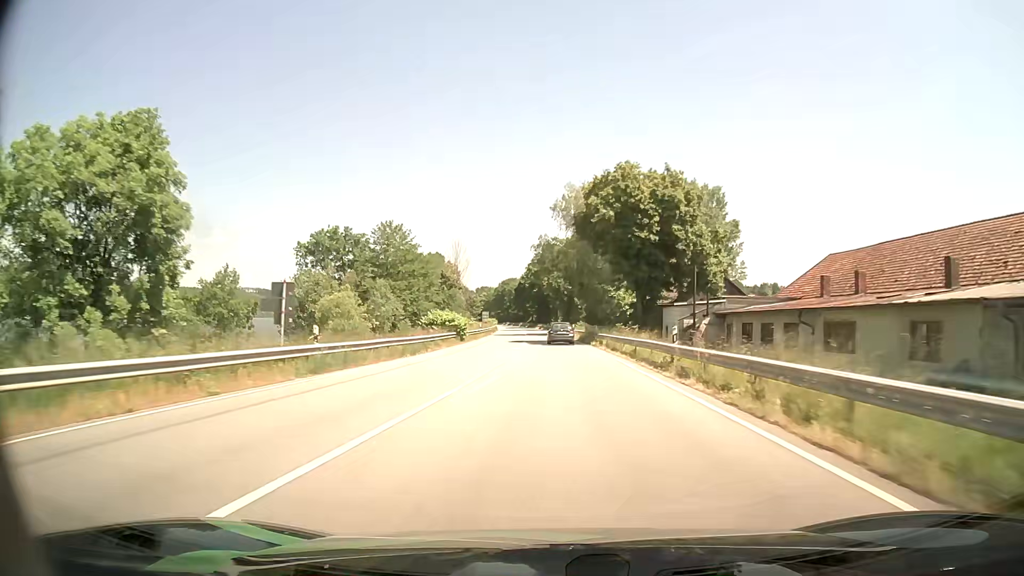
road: primary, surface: asphalt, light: Day
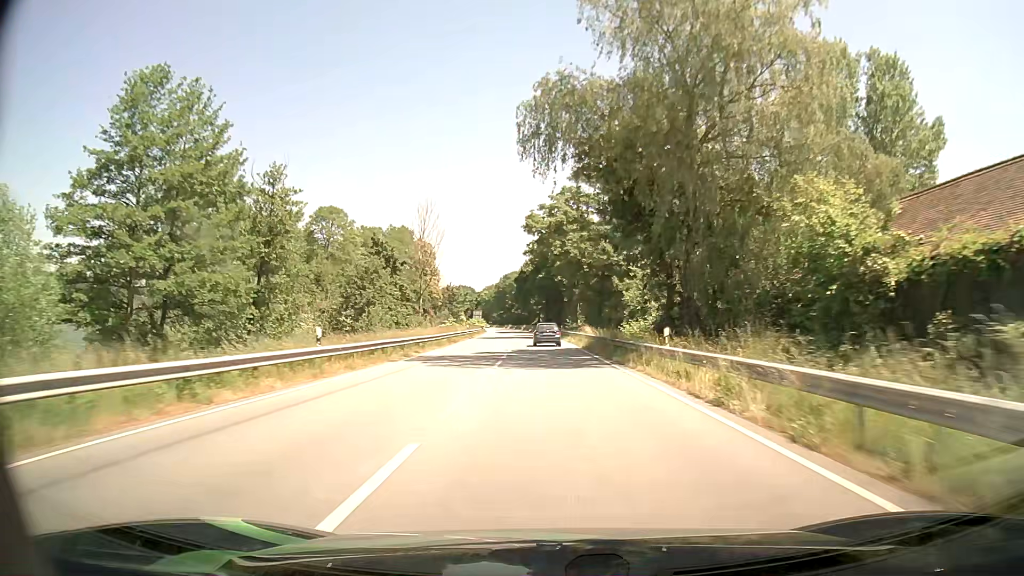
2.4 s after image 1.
(-0.4, +52.8) m; 0°
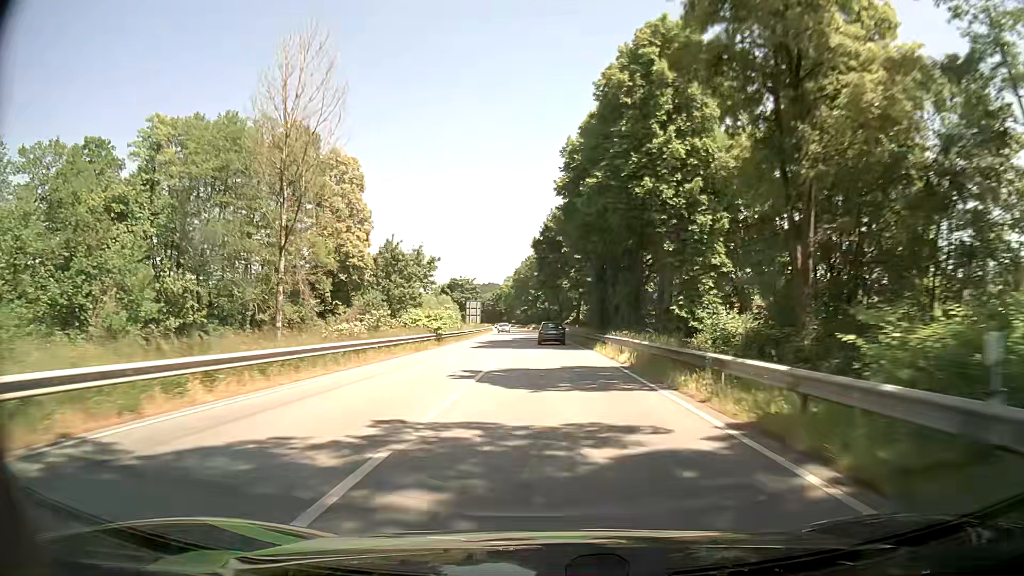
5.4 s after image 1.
(-2.4, +66.9) m; -3°
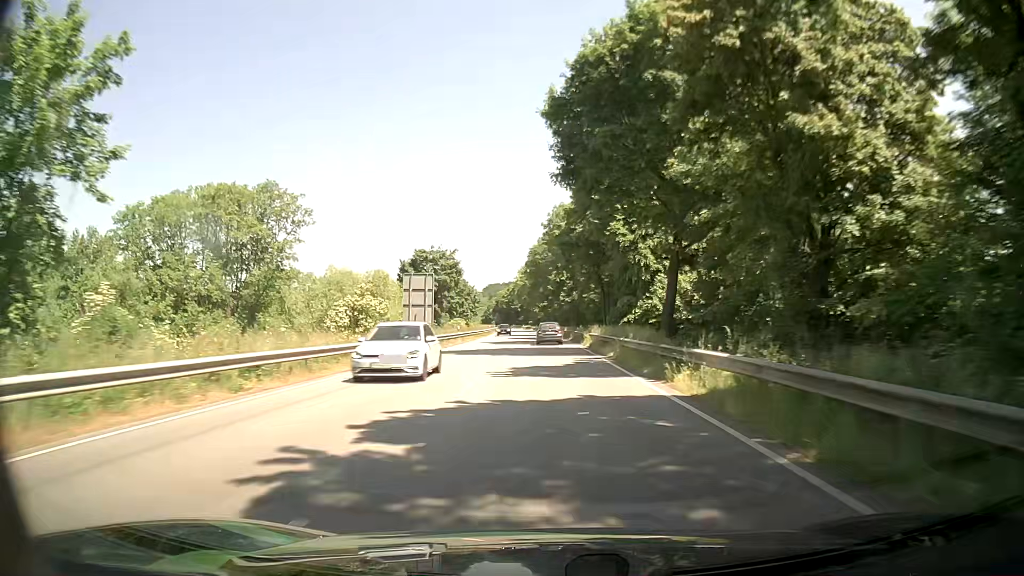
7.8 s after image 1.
(-0.8, +54.2) m; -2°
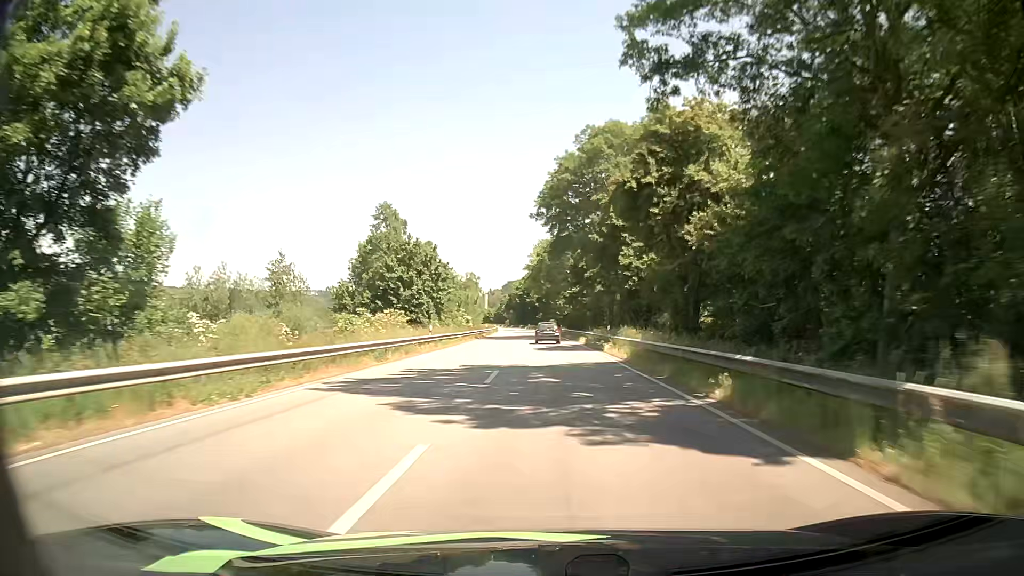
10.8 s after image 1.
(-1.0, +69.6) m; -2°
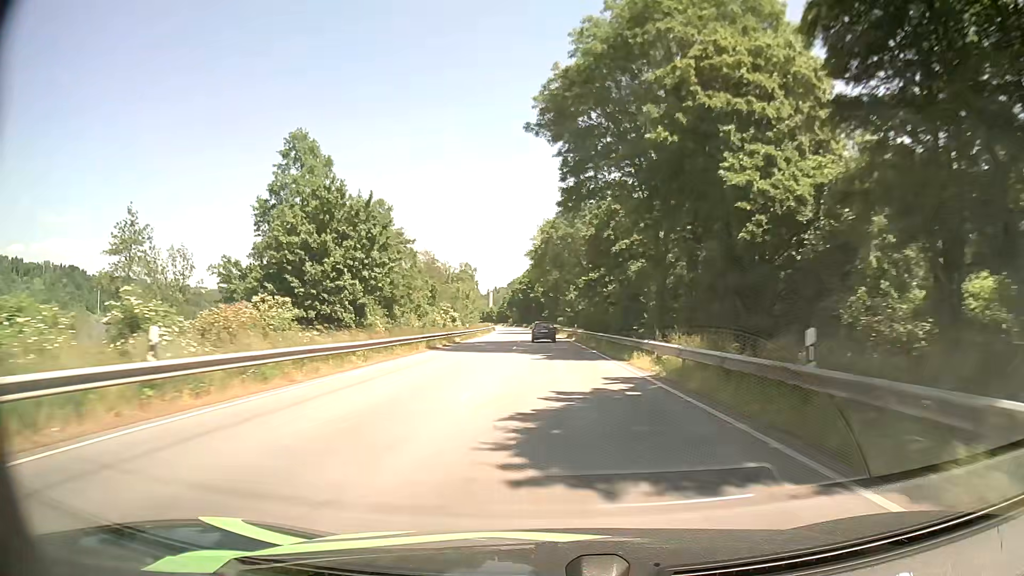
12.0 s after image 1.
(-0.1, +28.2) m; 0°
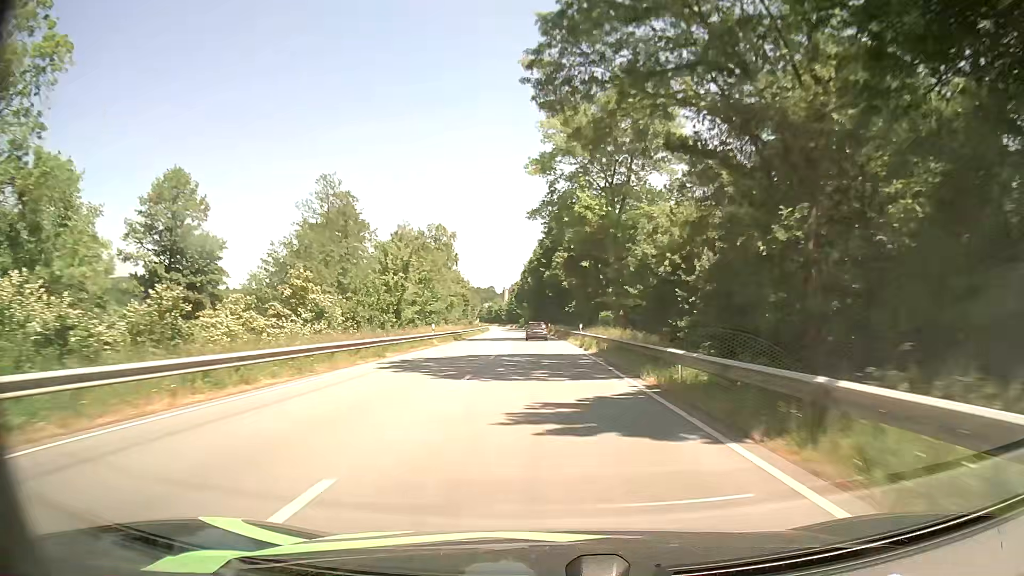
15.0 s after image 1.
(-1.2, +70.0) m; -2°
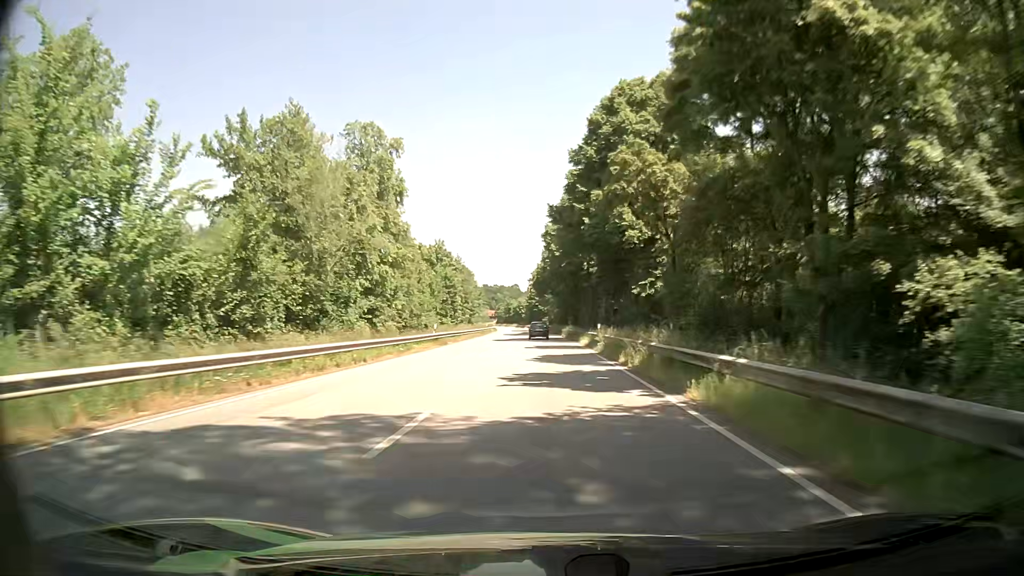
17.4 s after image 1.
(-1.2, +55.4) m; -2°
(0, +10) (0, +20) (0, +30) (0, +40) (-1, +50) (-1, +60) (-1, +70) (-2, +80) (-2, +90) (-2, +100) m
